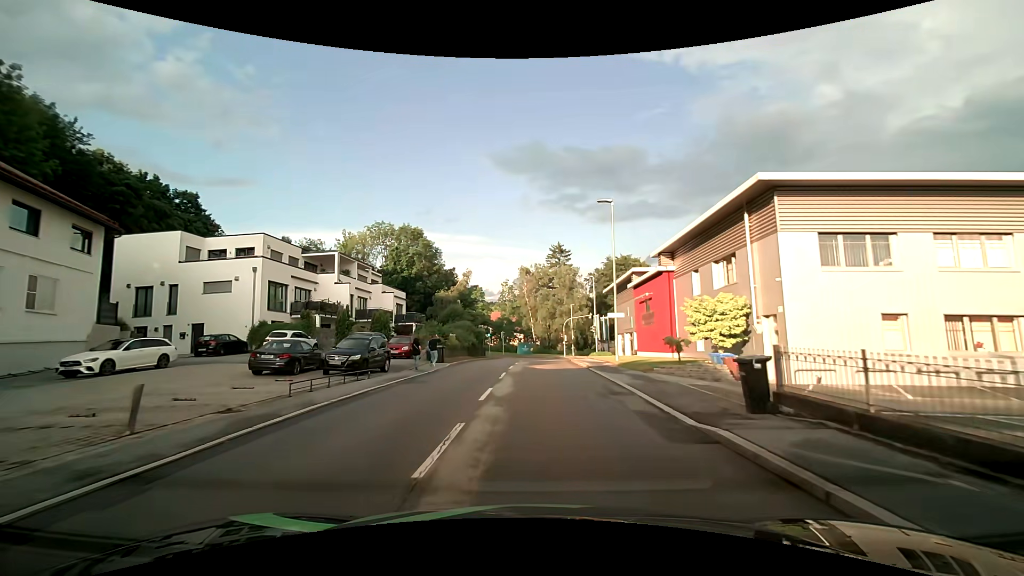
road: tertiary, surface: asphalt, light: Day
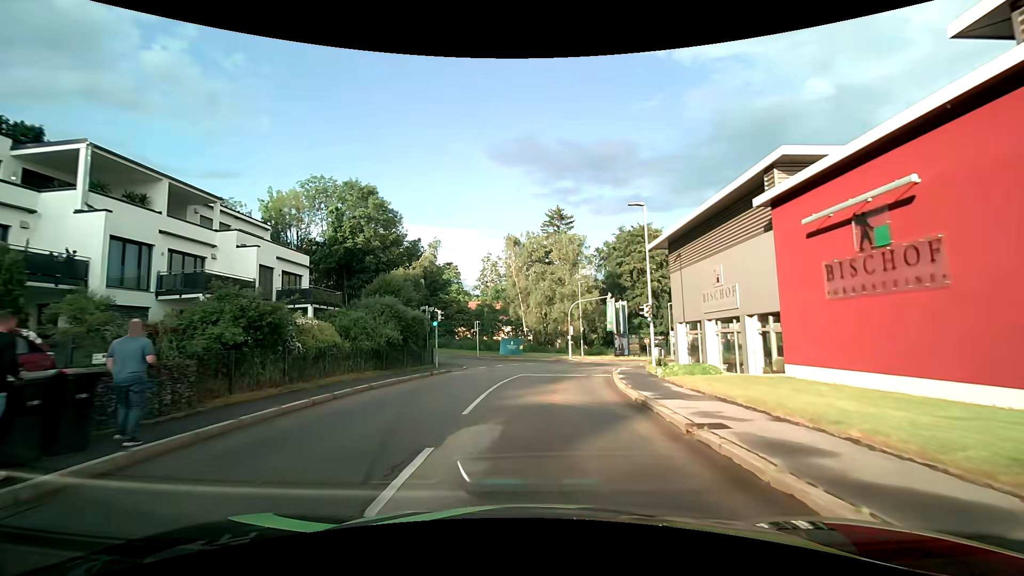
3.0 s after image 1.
(+0.4, +25.5) m; +1°
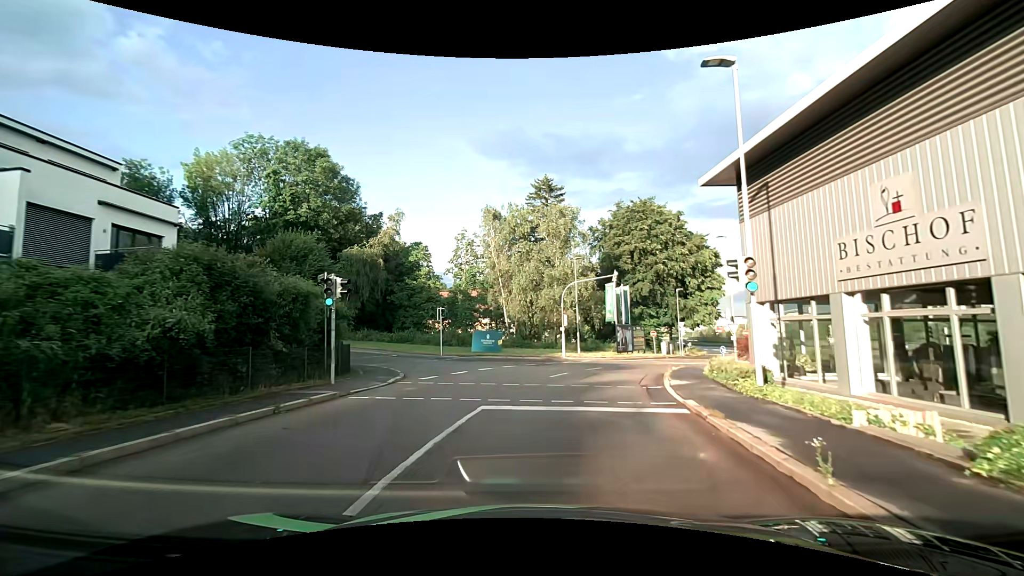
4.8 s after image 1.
(+0.1, +12.3) m; +2°
